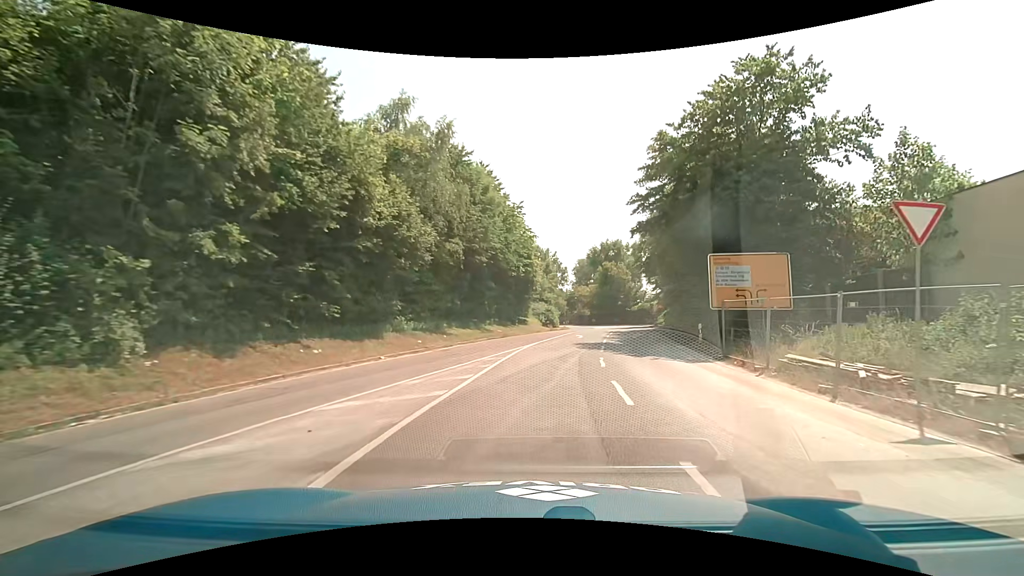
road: trunk_link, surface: asphalt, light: Day
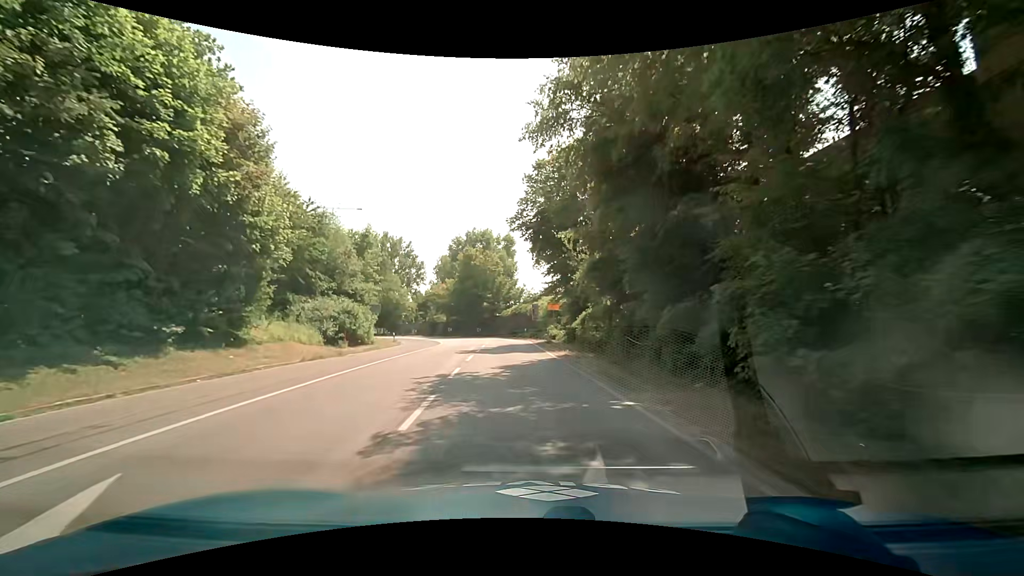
(+5.8, +31.5) m; +16°
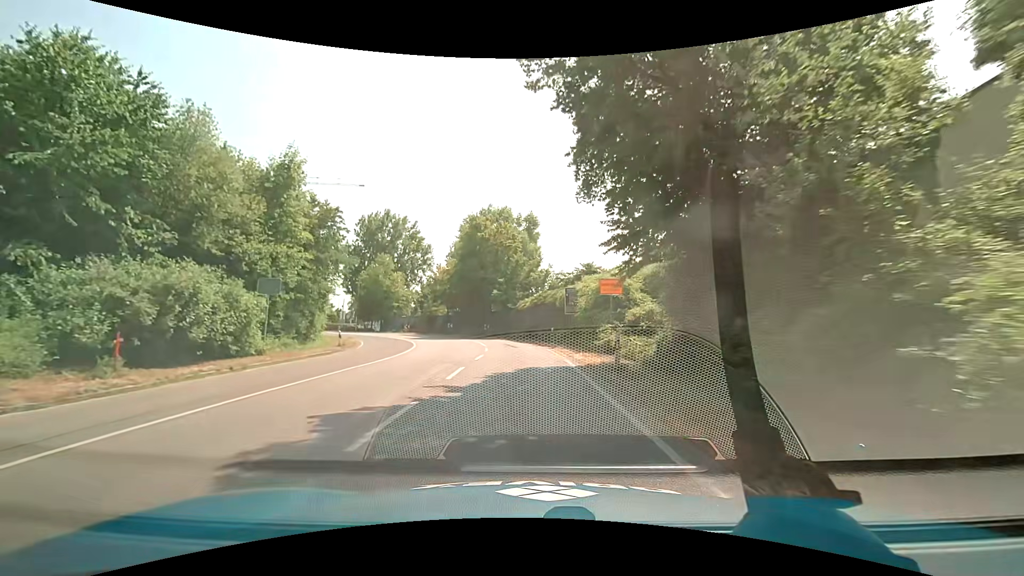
(-0.6, +19.3) m; -3°
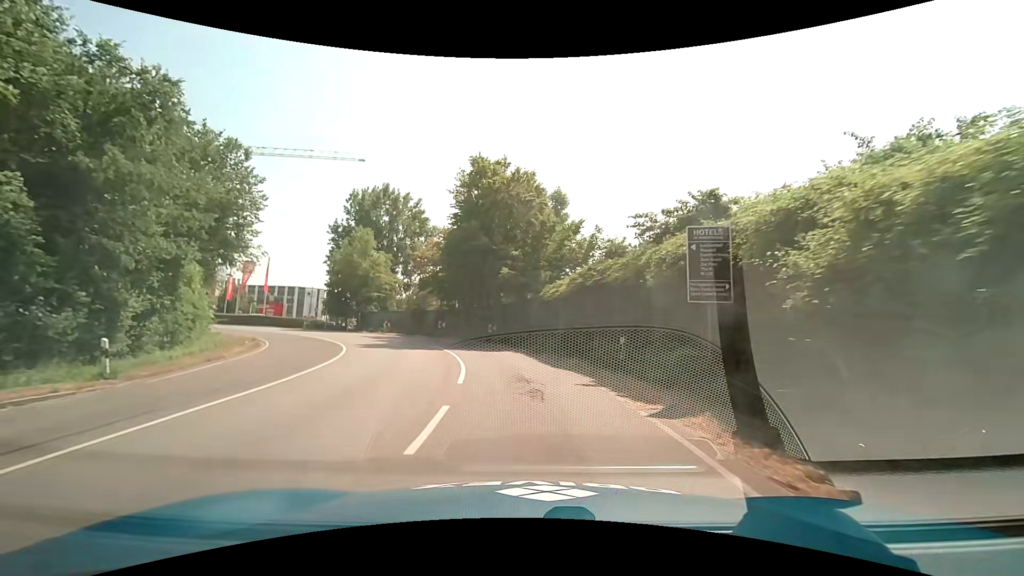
(-0.5, +18.6) m; -2°
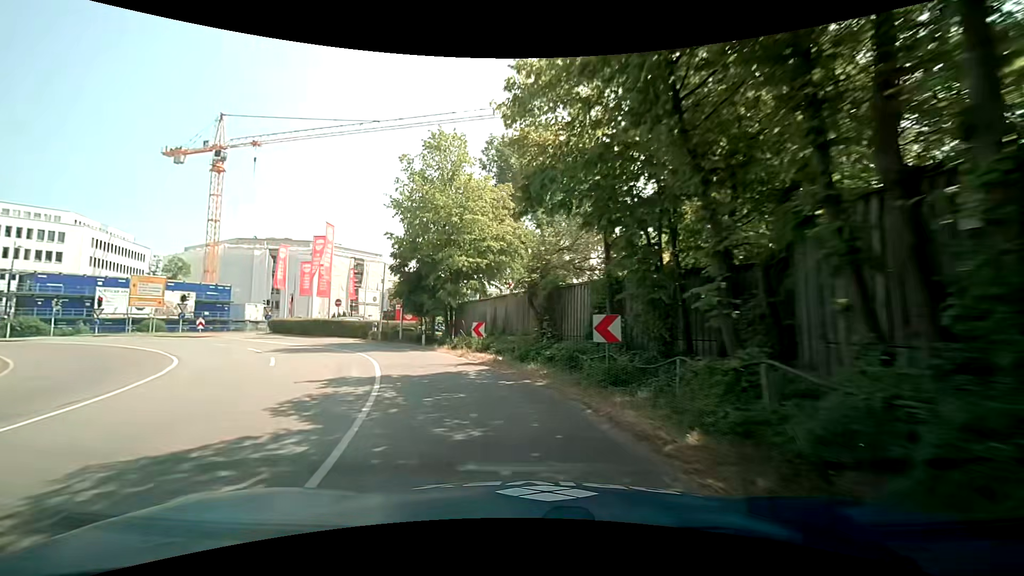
(-3.8, +30.8) m; -21°
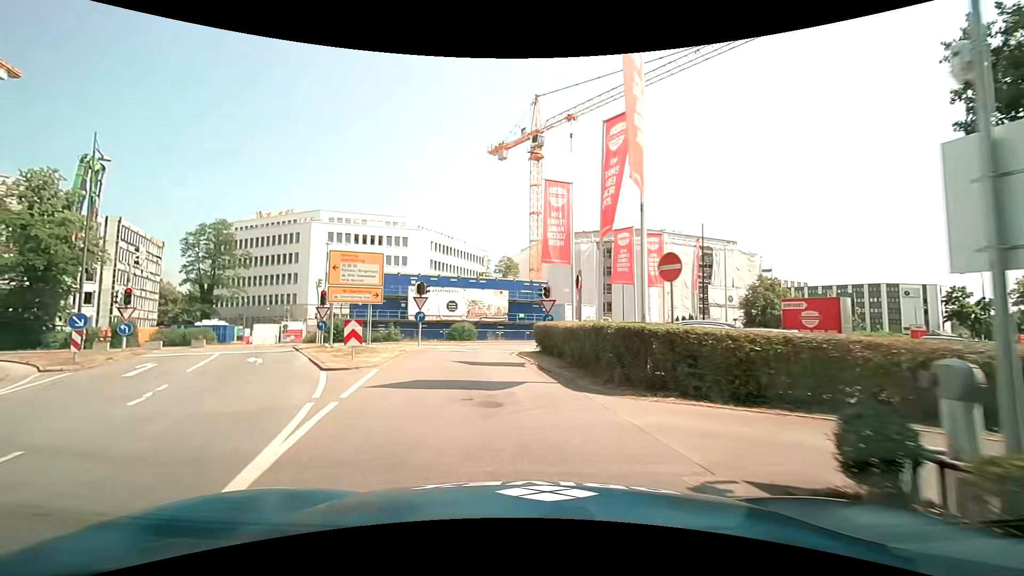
(-8.5, +25.4) m; -39°
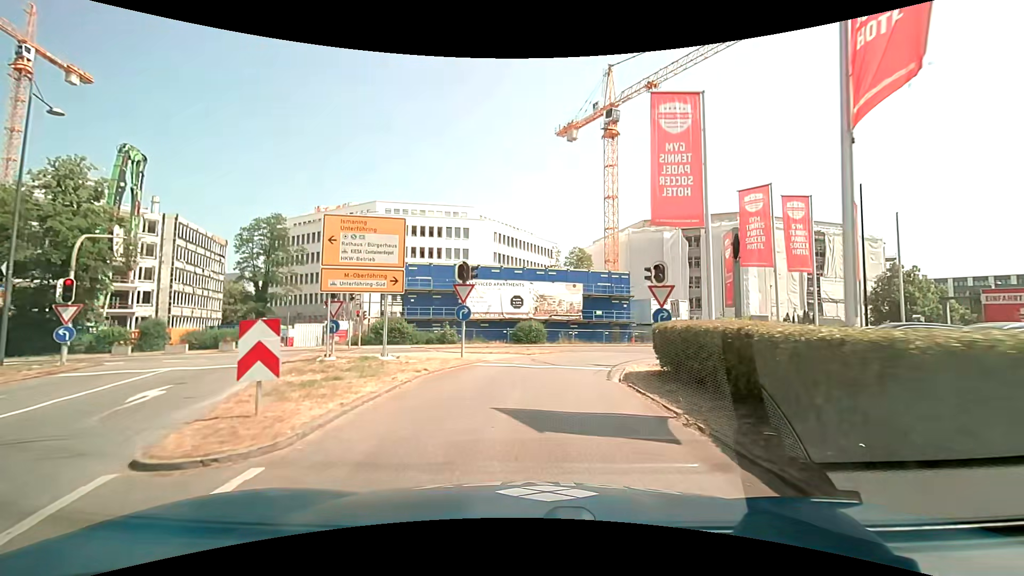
(-0.7, +8.8) m; -7°
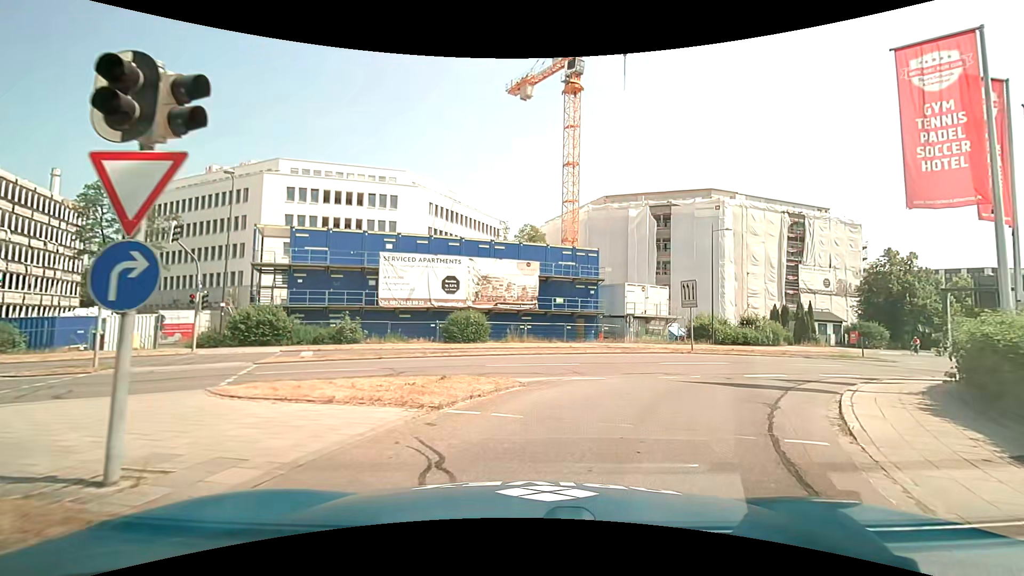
(0.0, +13.4) m; +4°
(+2, +10) (+8, +18) (+16, +23) (+25, +27) (+34, +32) (+43, +37) (+51, +42) (+60, +47) (+68, +53) (+76, +59) m
